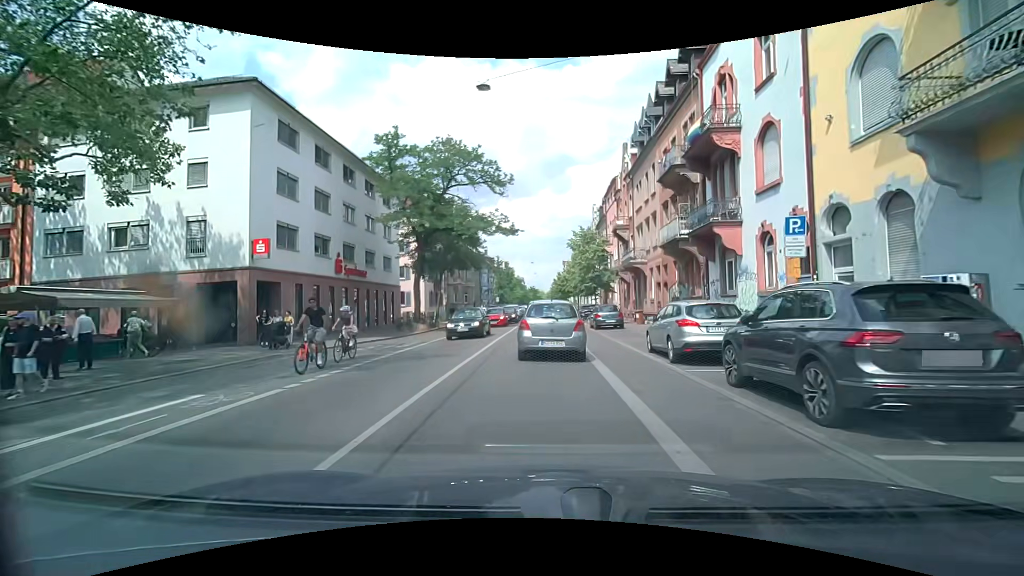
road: secondary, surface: asphalt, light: Day
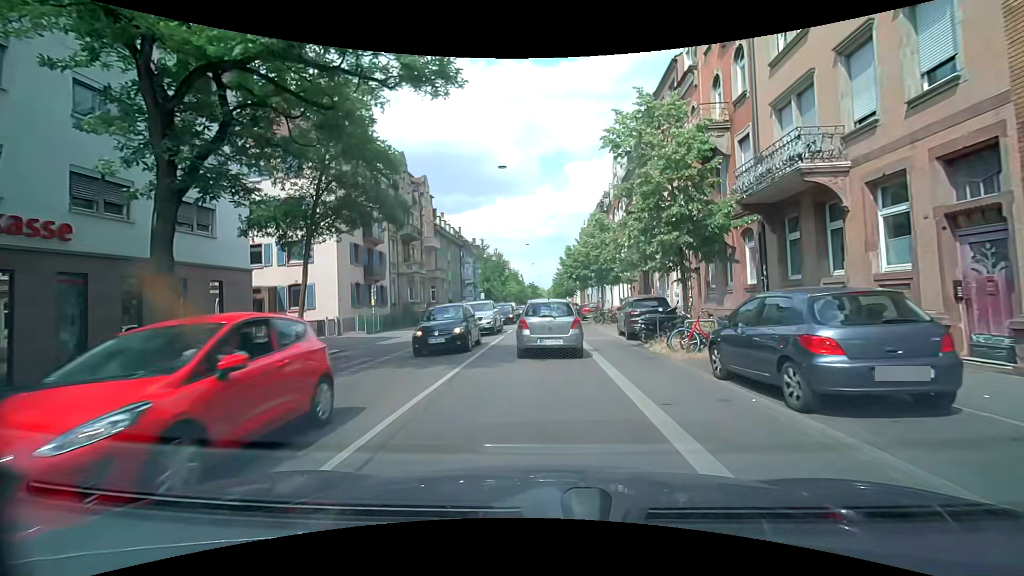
(+0.1, +23.9) m; 0°
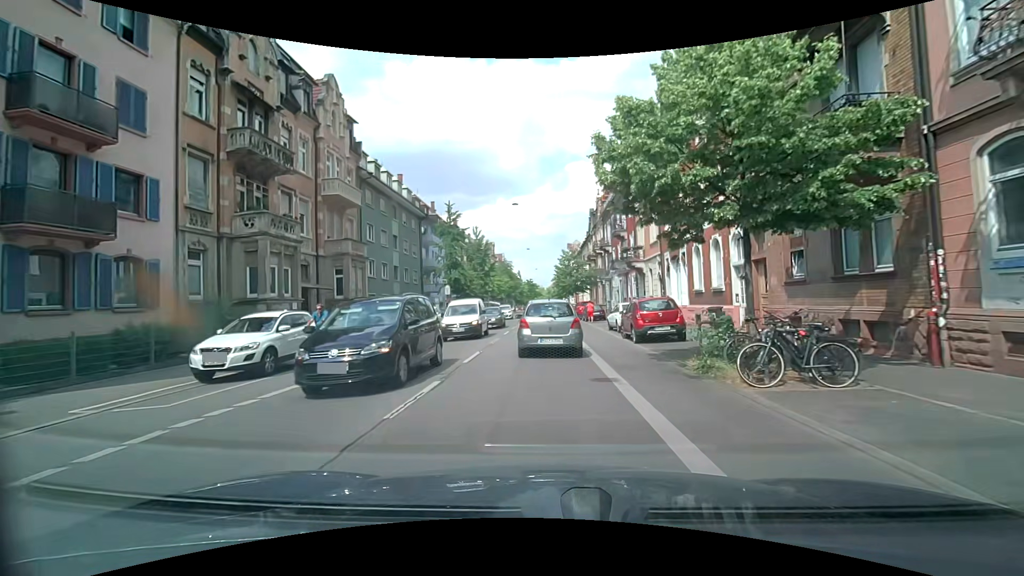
(+0.1, +25.4) m; 0°
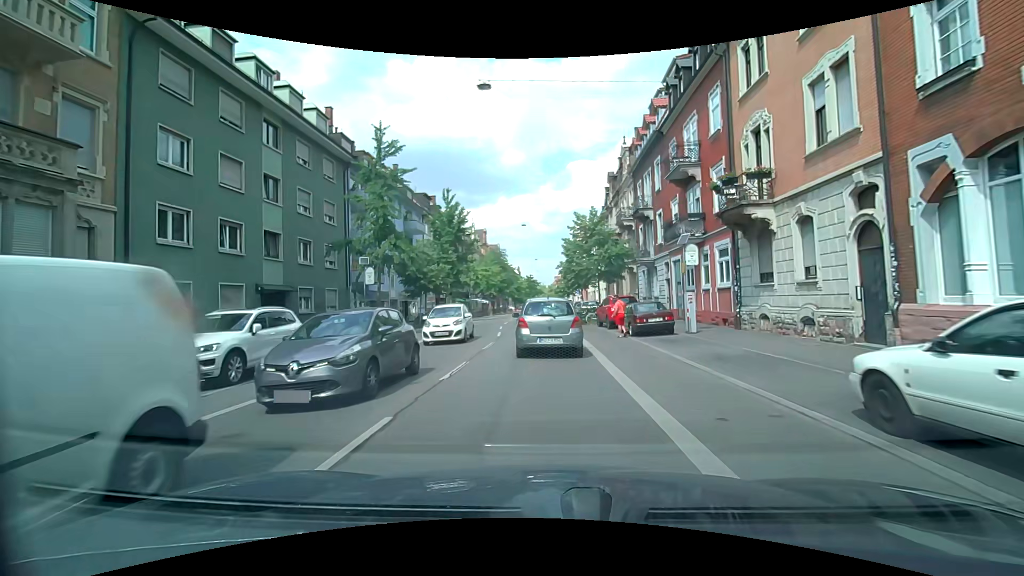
(0.0, +21.0) m; 0°
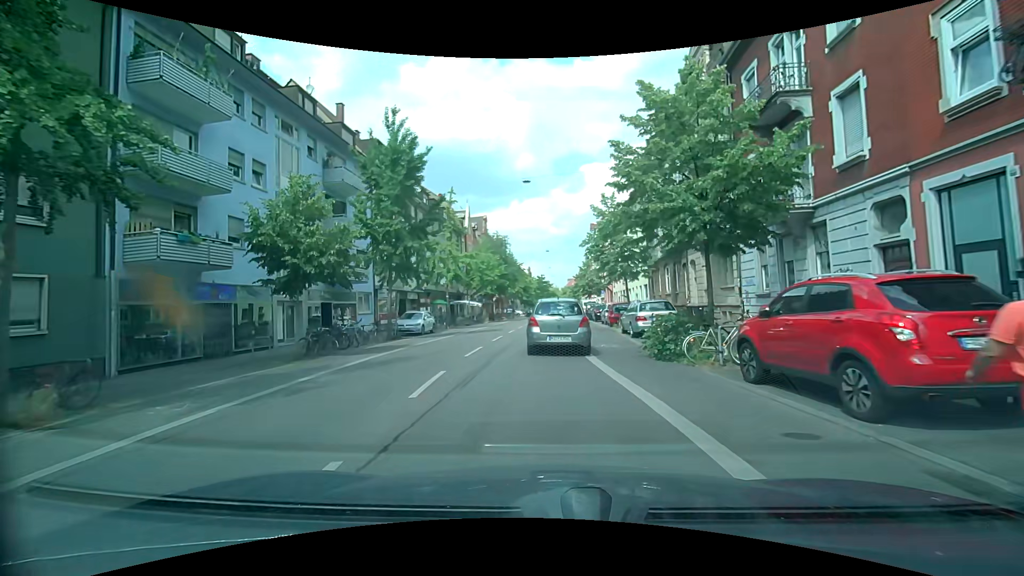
(0.0, +19.6) m; -1°
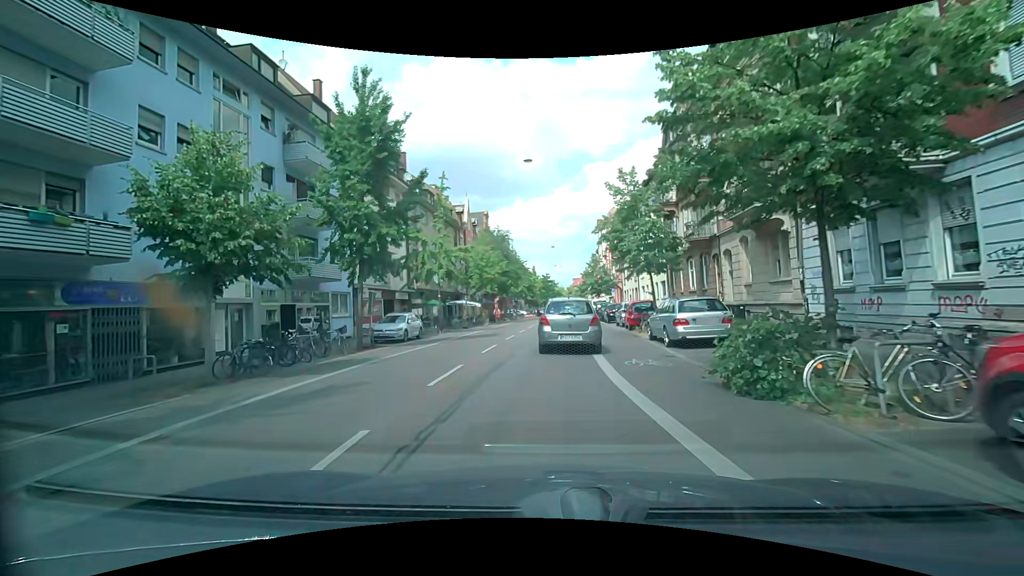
(0.0, +4.8) m; 0°
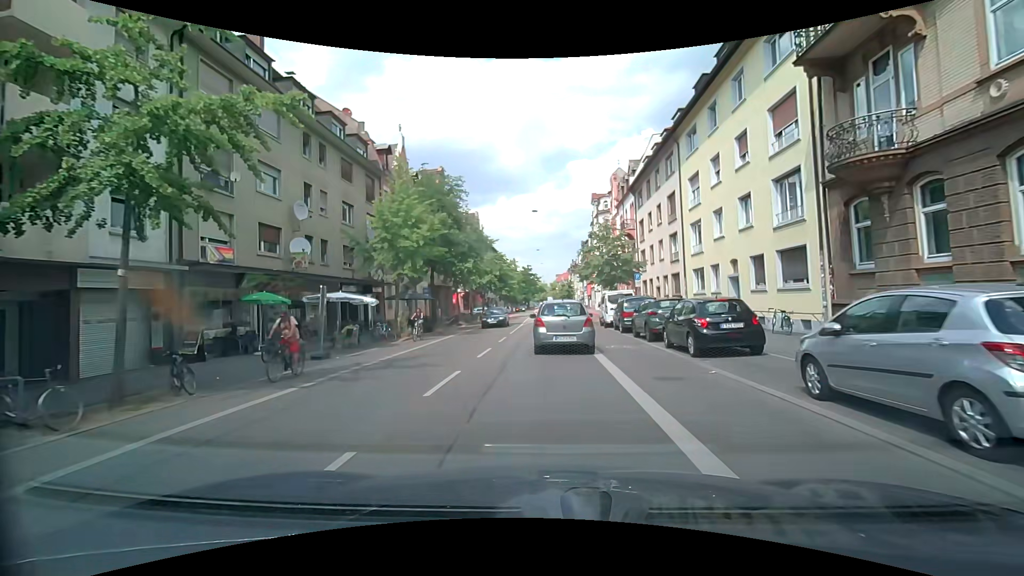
(+0.3, +24.6) m; +2°
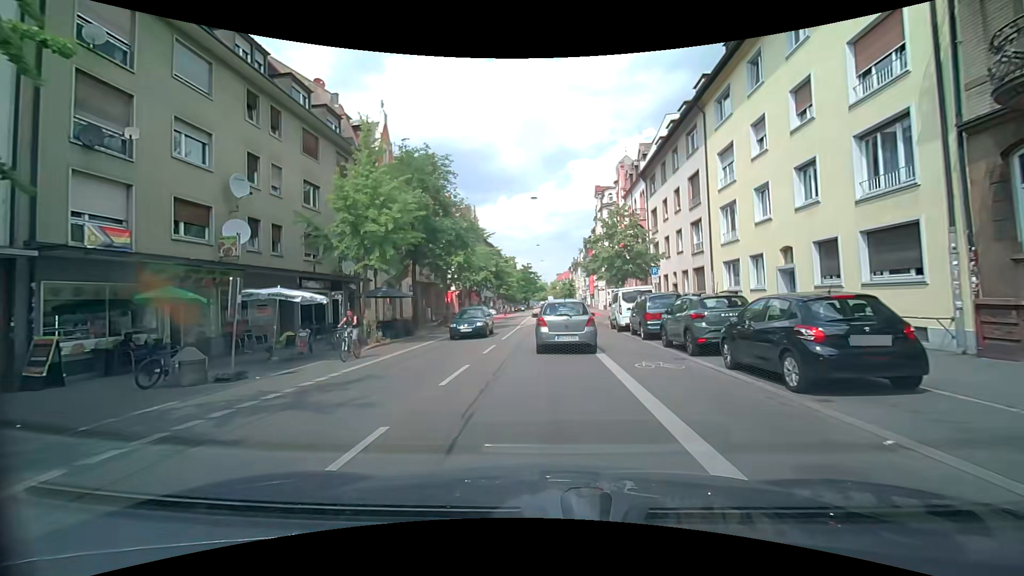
(0.0, +5.0) m; 0°
